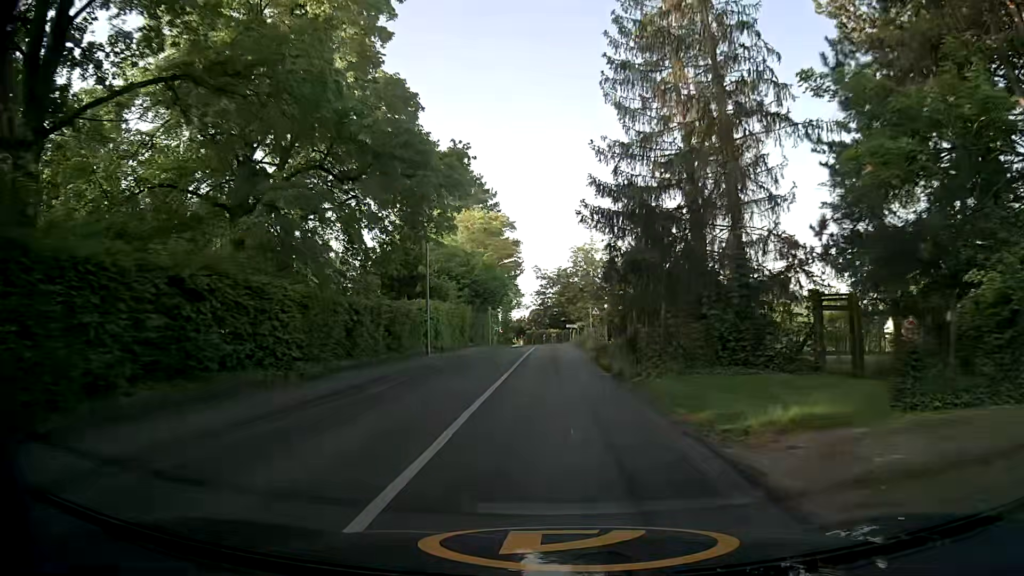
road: tertiary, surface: asphalt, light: Day
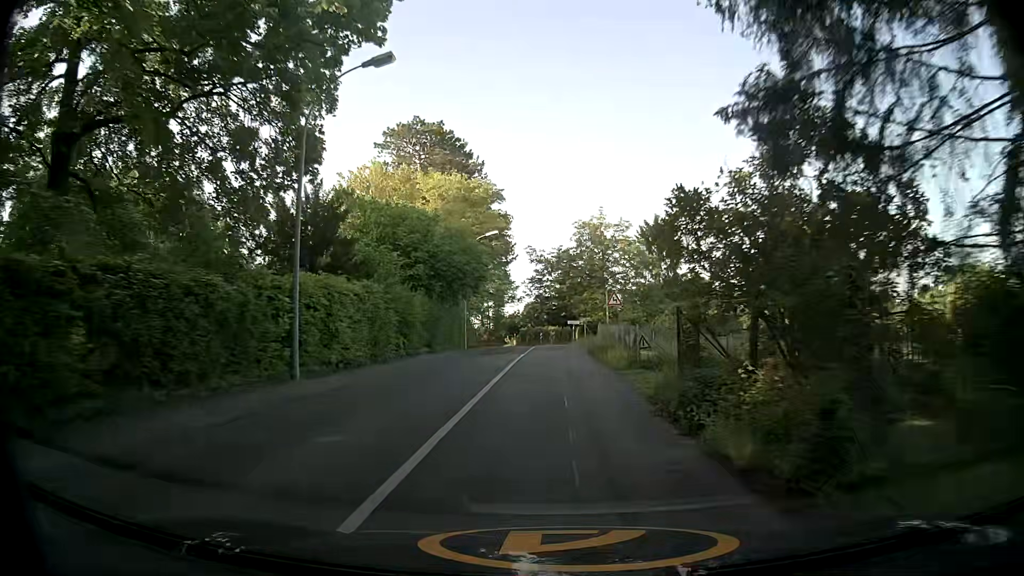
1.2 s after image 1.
(+0.1, +16.5) m; 0°
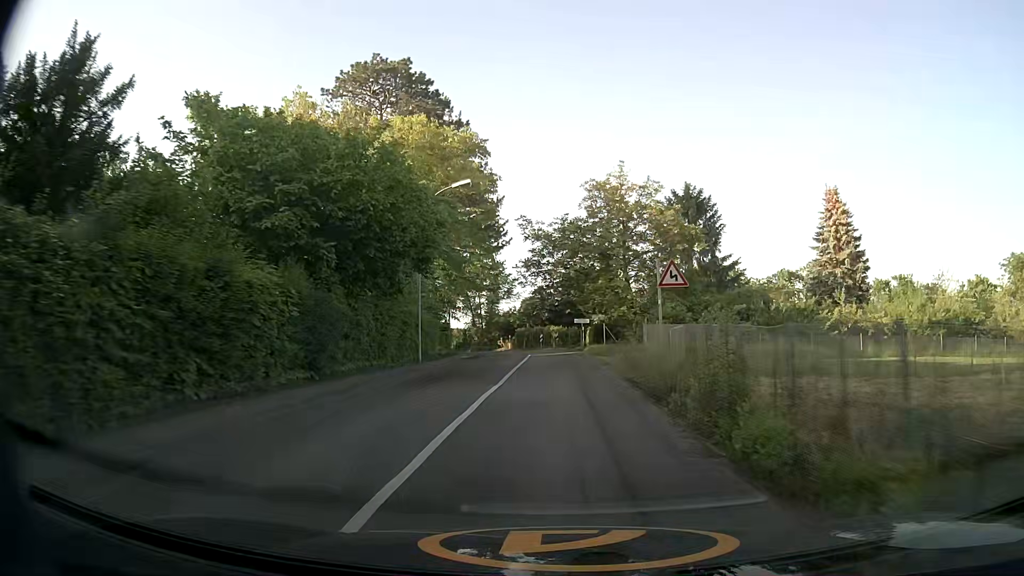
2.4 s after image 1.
(+0.1, +16.4) m; 0°
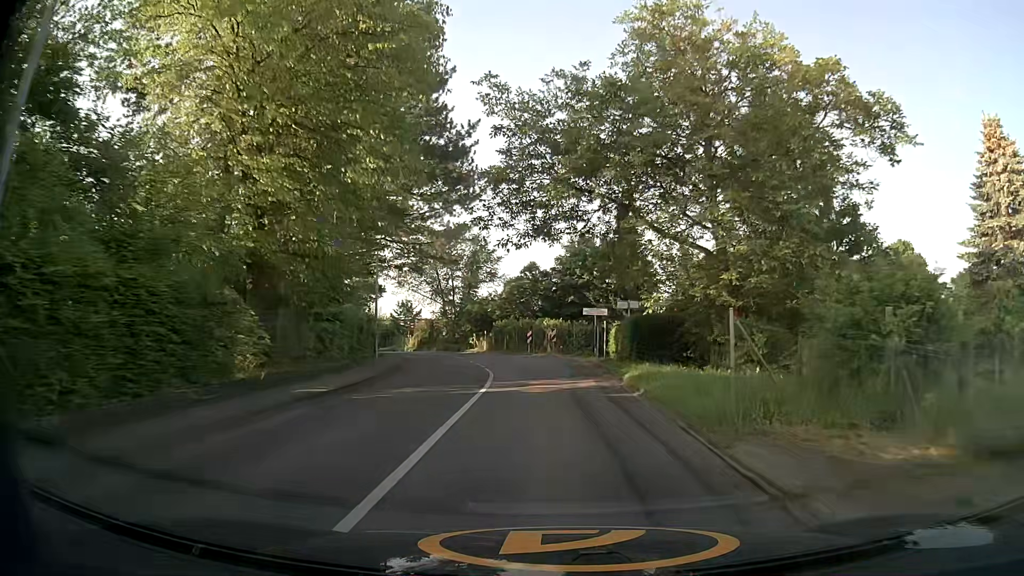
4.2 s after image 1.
(+0.1, +24.0) m; 0°
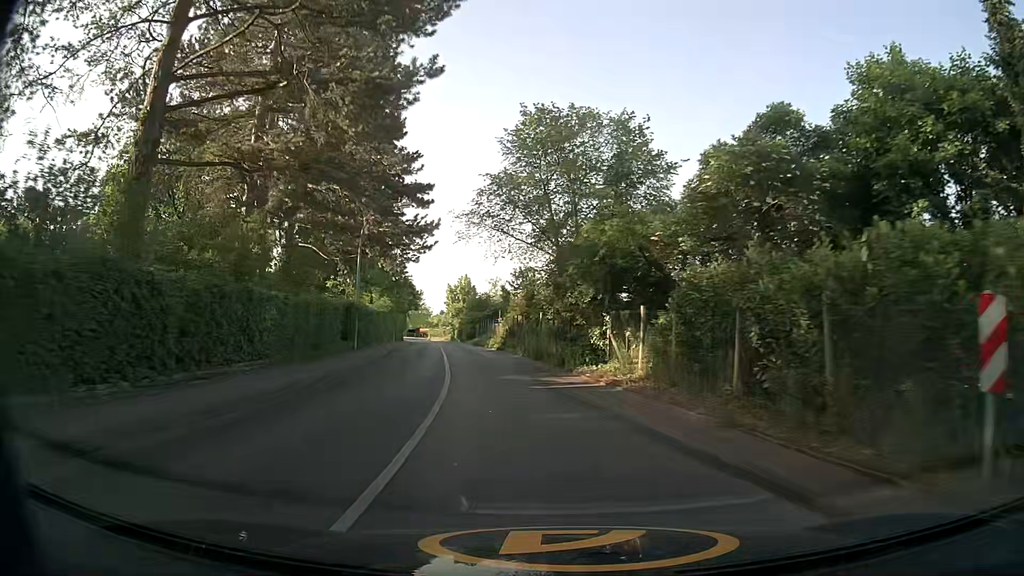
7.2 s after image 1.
(-3.4, +39.0) m; -13°
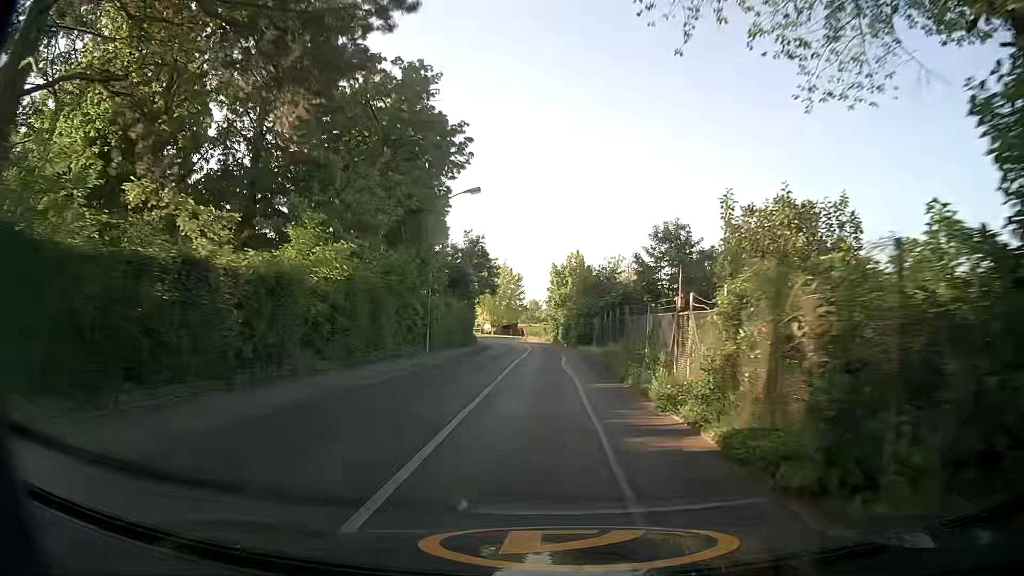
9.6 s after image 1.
(-3.7, +31.7) m; -10°
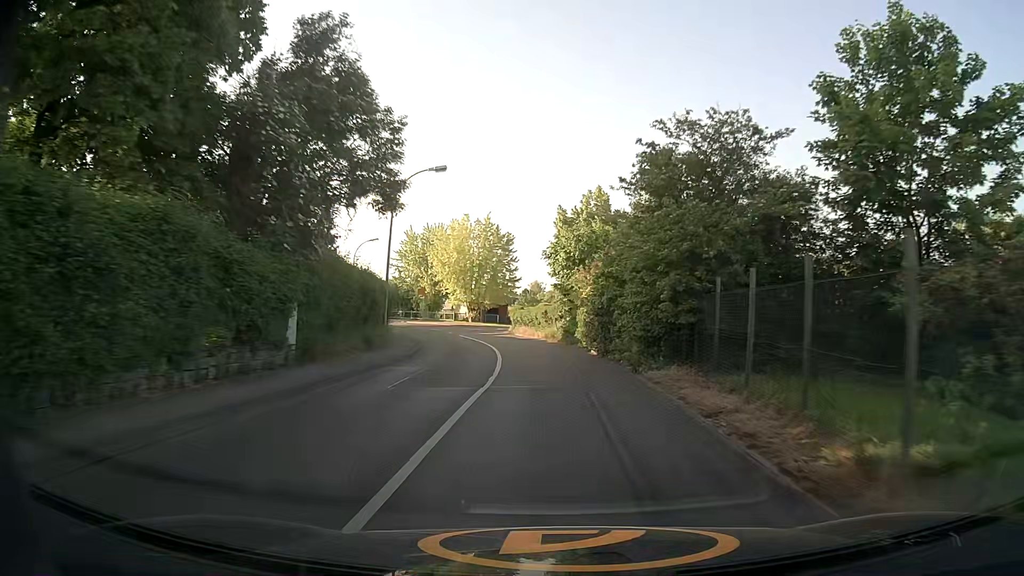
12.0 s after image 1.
(-0.1, +33.1) m; 0°
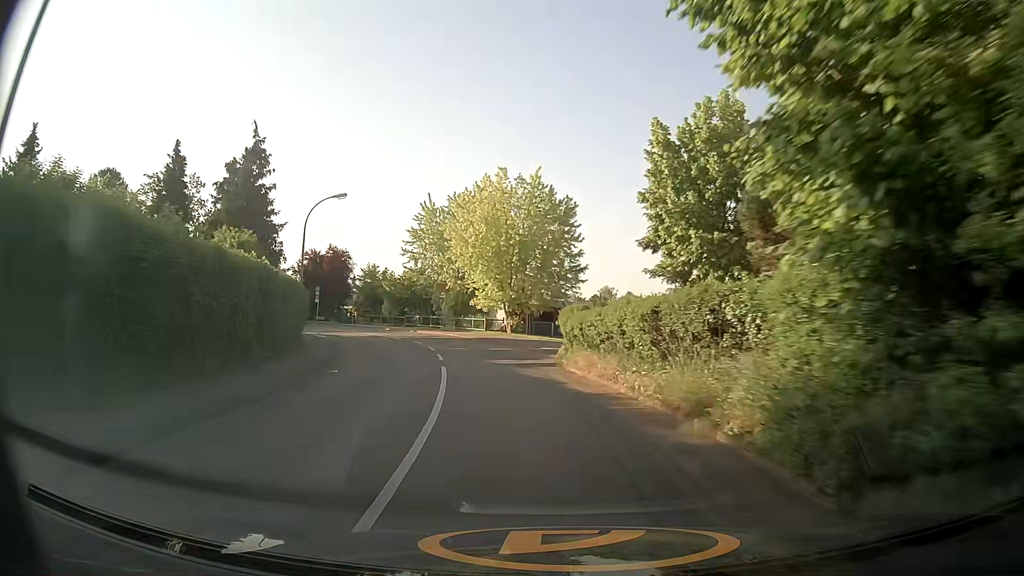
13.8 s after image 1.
(-0.9, +24.8) m; -6°
(0, +10) (-2, +20) (-4, +30) (-7, +39) (-11, +48) (-17, +57) (-23, +64) (-30, +71) (-38, +77) (-47, +83) m
